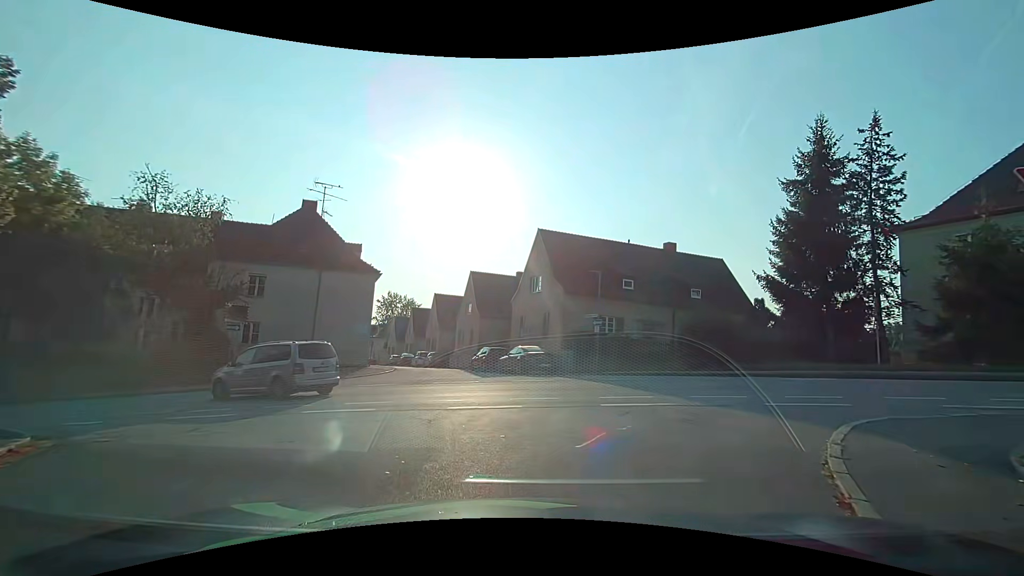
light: Day
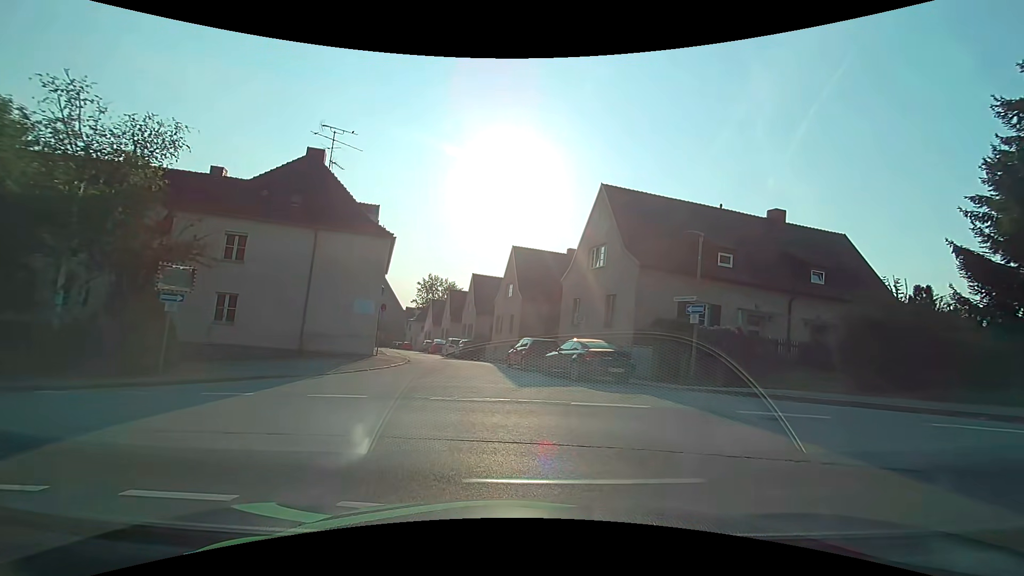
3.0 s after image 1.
(-0.4, +7.3) m; -4°
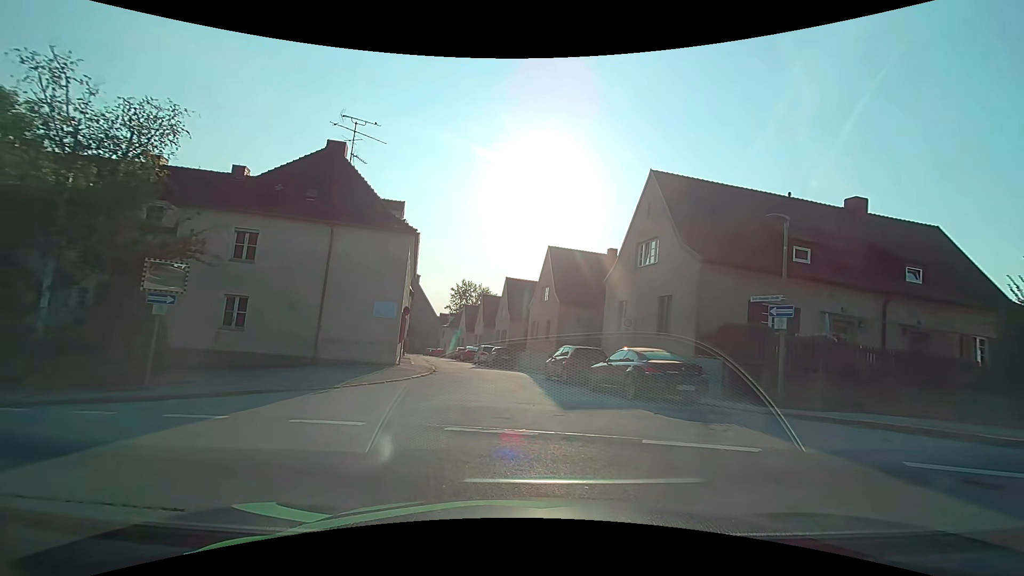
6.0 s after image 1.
(-0.1, +2.9) m; -5°
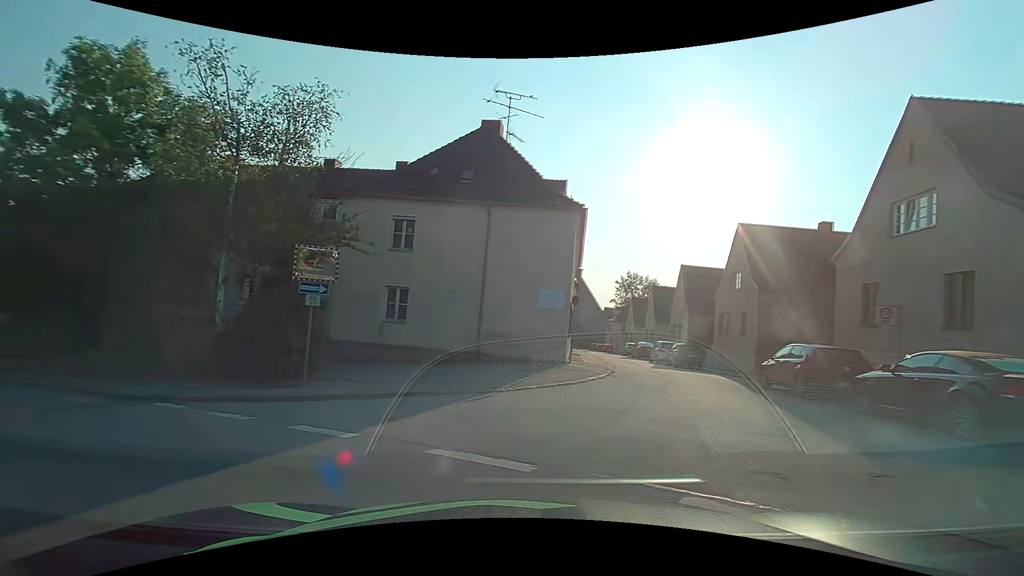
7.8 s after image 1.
(-0.5, +3.7) m; -20°
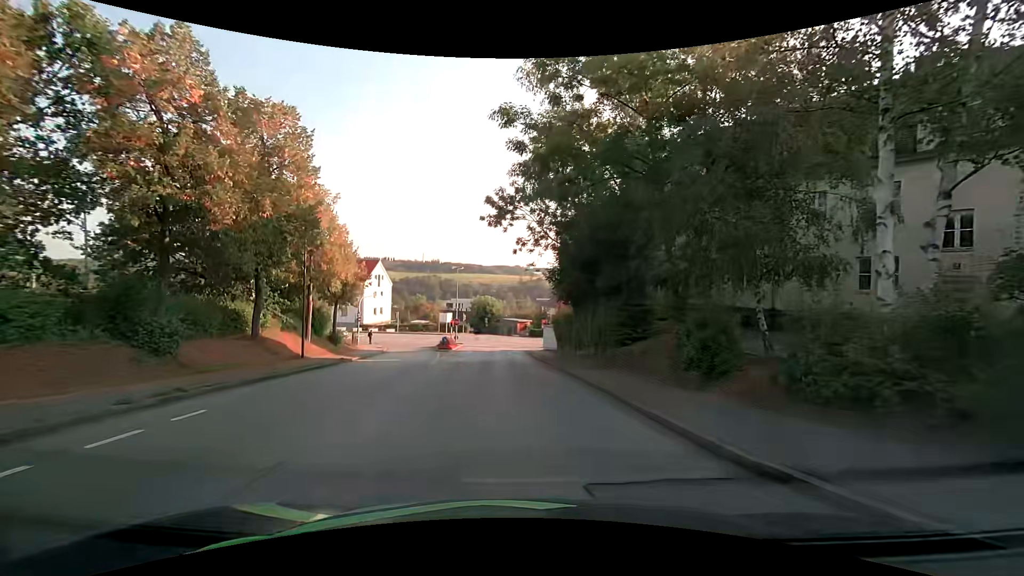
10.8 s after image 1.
(-5.6, +8.3) m; -52°
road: residential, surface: asphalt
